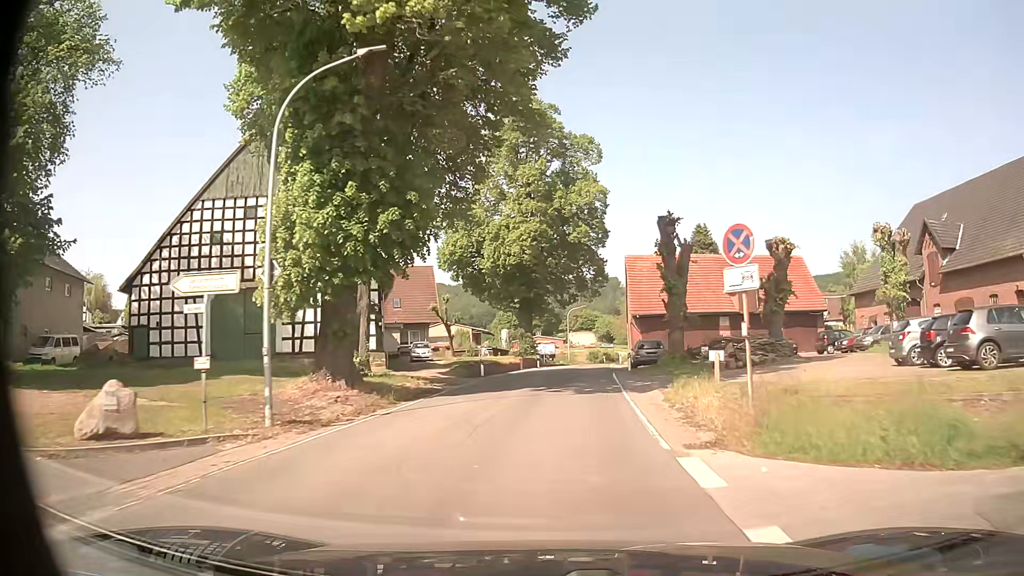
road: secondary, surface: asphalt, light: Day
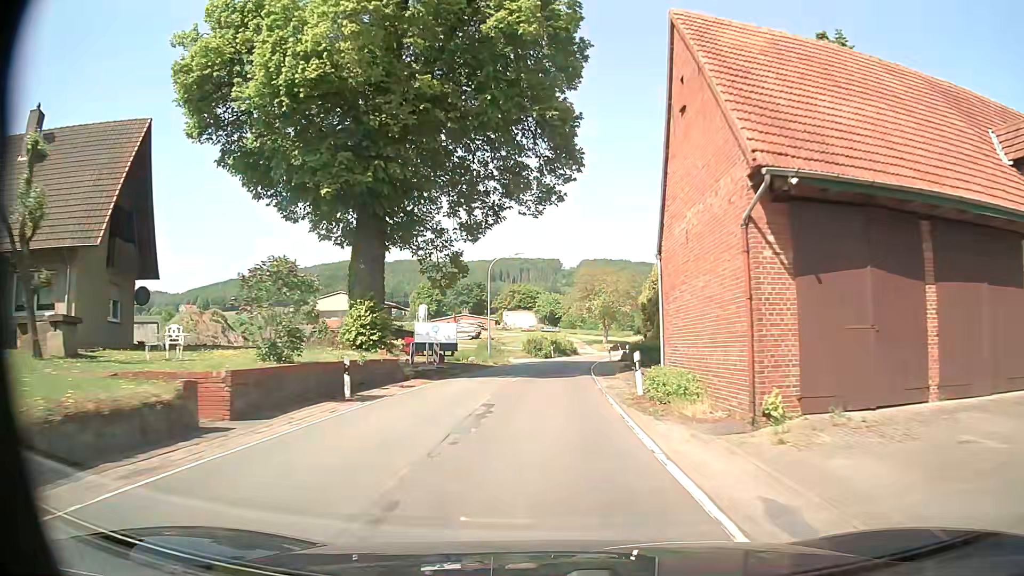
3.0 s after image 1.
(+2.6, +42.0) m; +6°
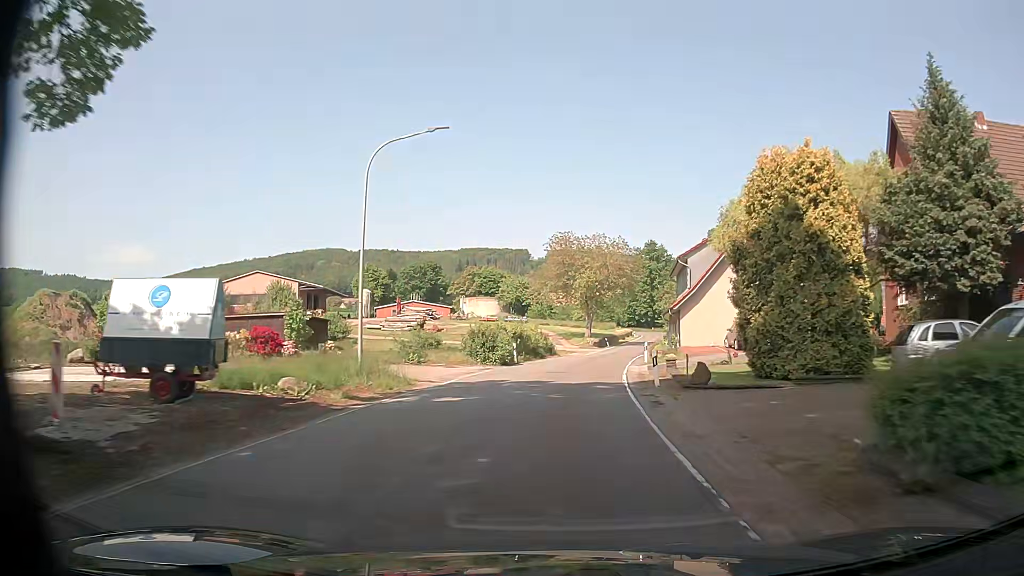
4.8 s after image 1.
(+0.3, +27.5) m; +3°
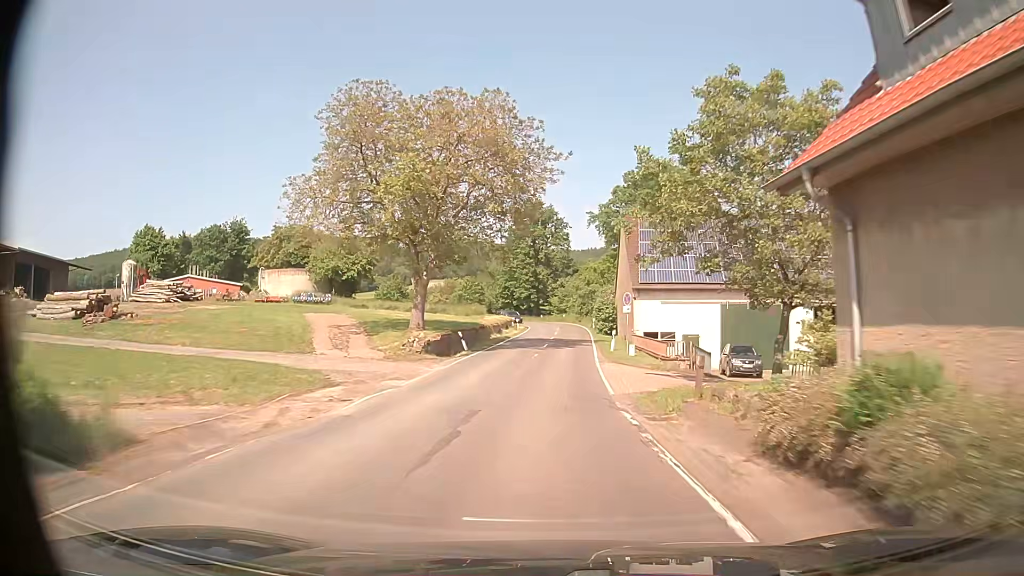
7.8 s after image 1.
(+4.4, +47.7) m; +10°
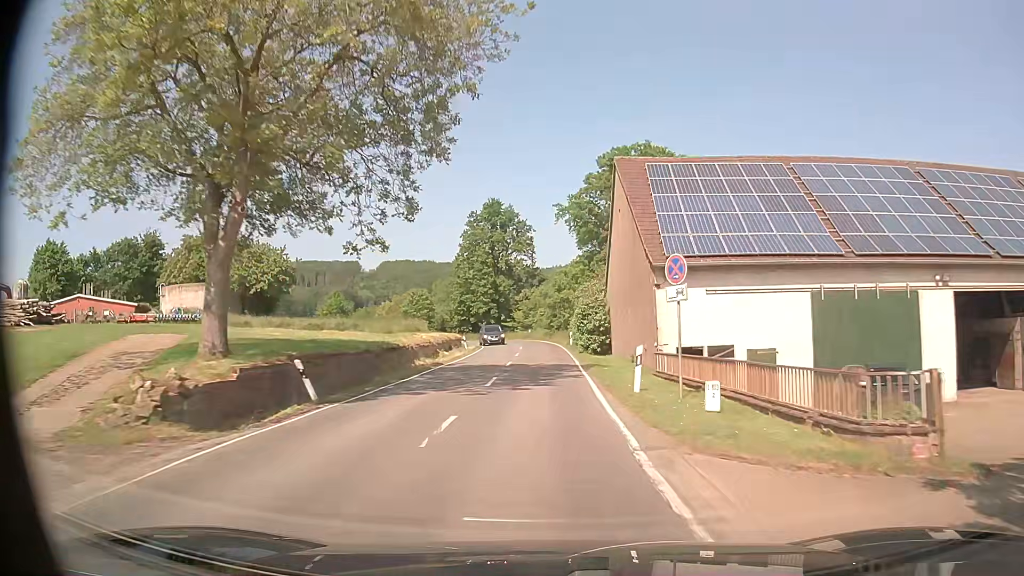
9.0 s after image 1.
(+0.8, +18.7) m; +4°
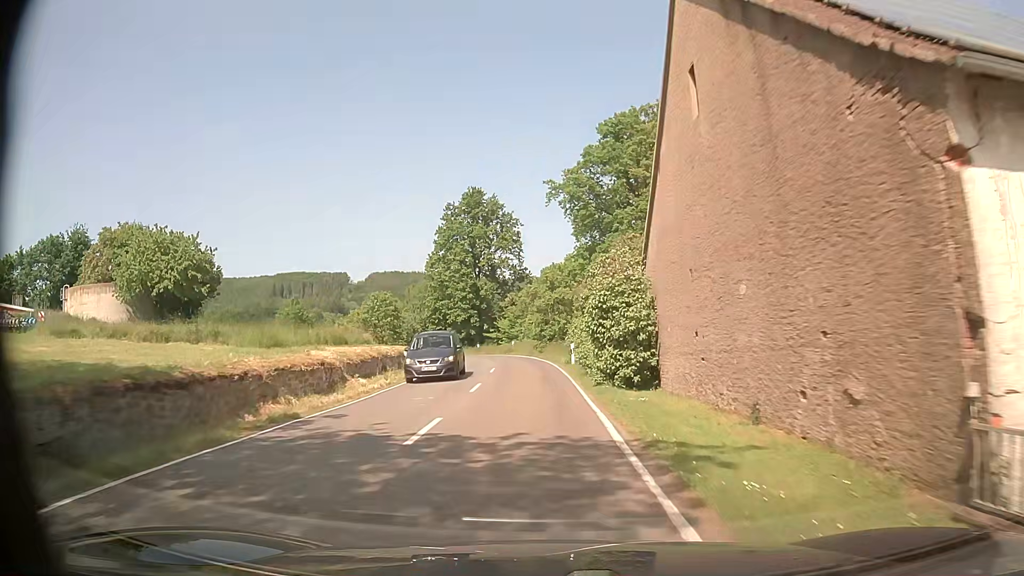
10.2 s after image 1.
(+0.2, +17.2) m; +1°
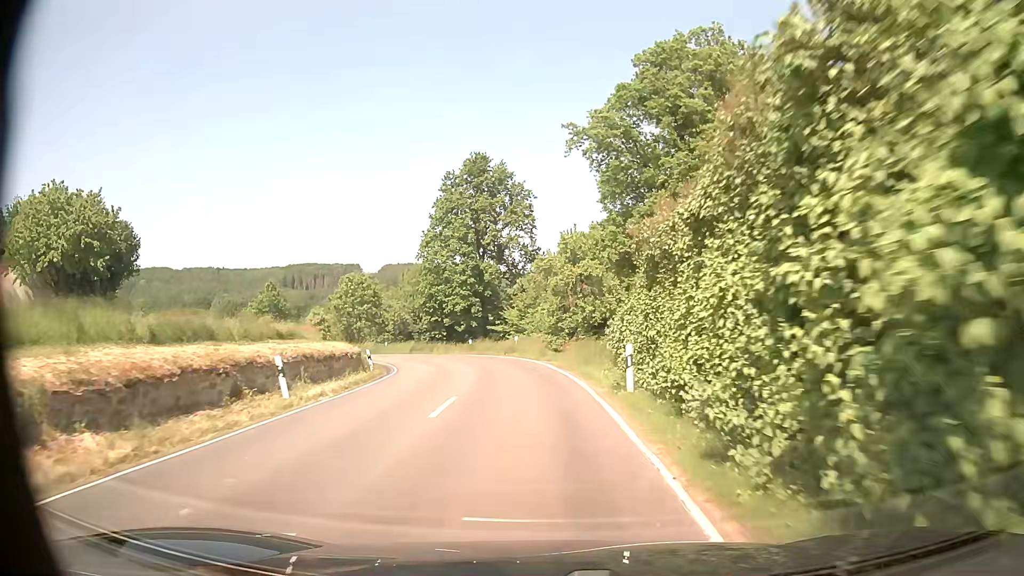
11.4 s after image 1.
(-0.3, +16.2) m; -1°
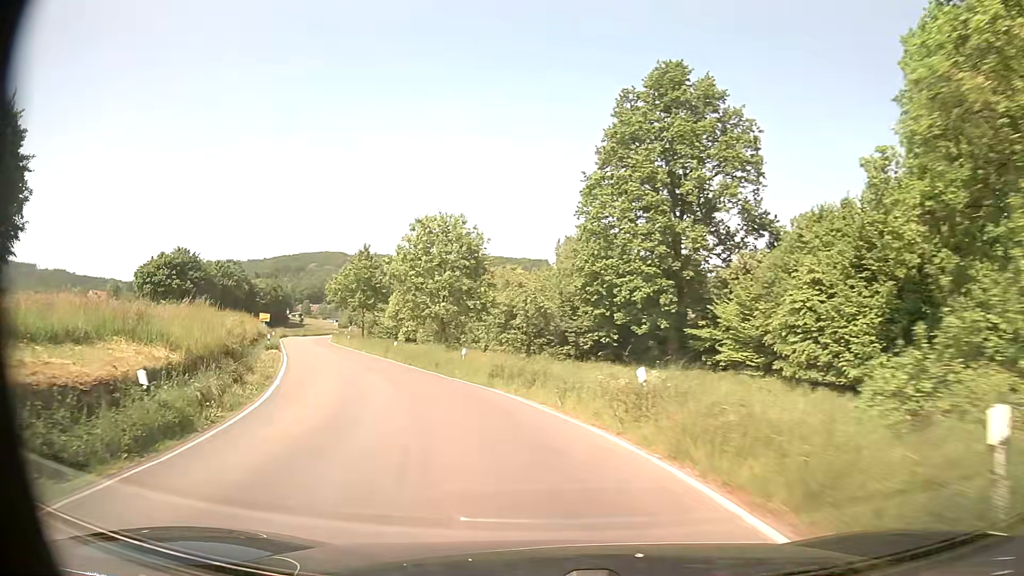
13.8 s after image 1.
(-2.8, +31.0) m; -16°
(-1, +10) (-3, +20) (-7, +29) (-11, +38) (-15, +47) (-19, +57) (-23, +66) (-26, +75) (-30, +84) (-33, +94) m
